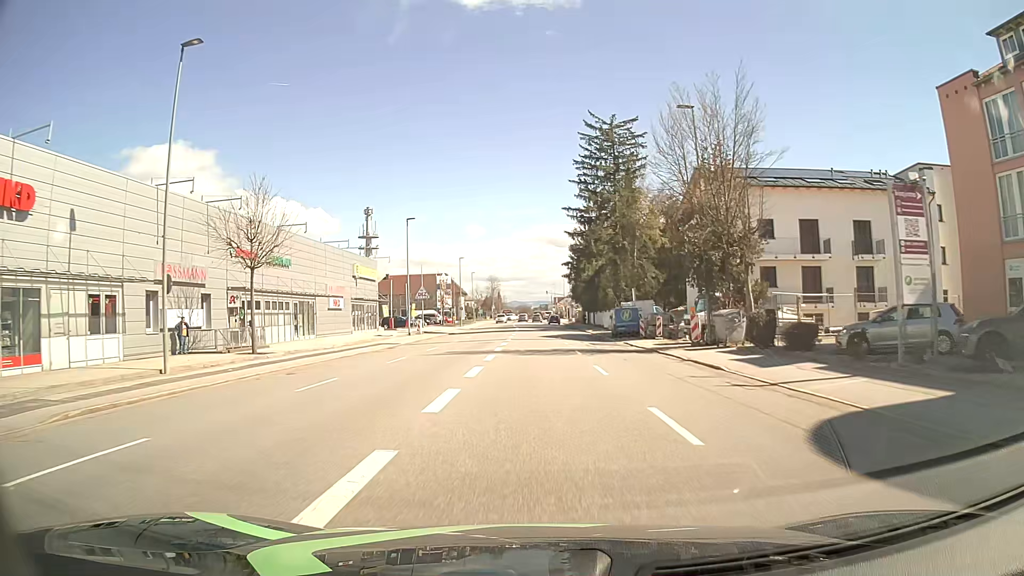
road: tertiary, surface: asphalt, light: Day
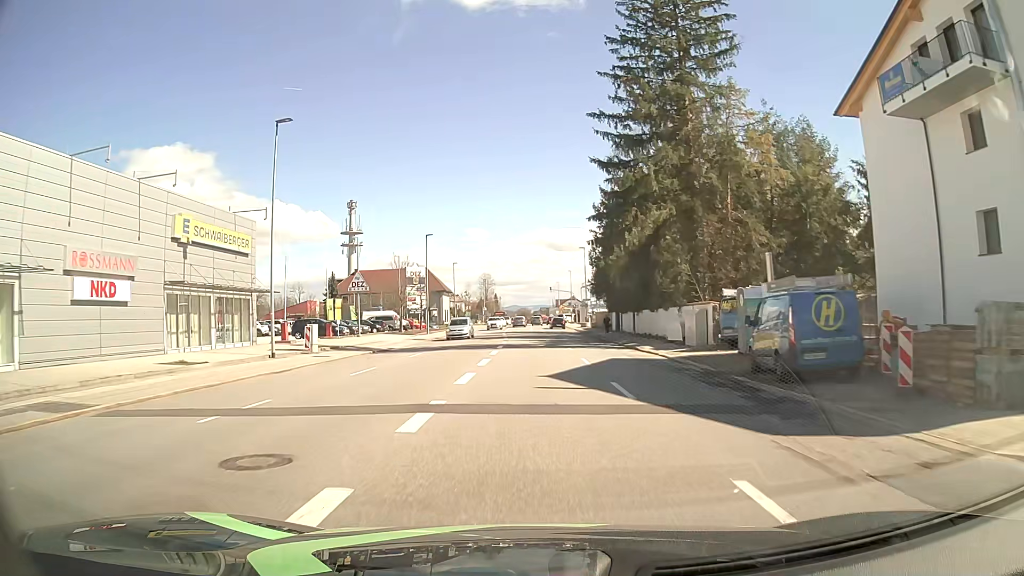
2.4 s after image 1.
(0.0, +31.6) m; 0°
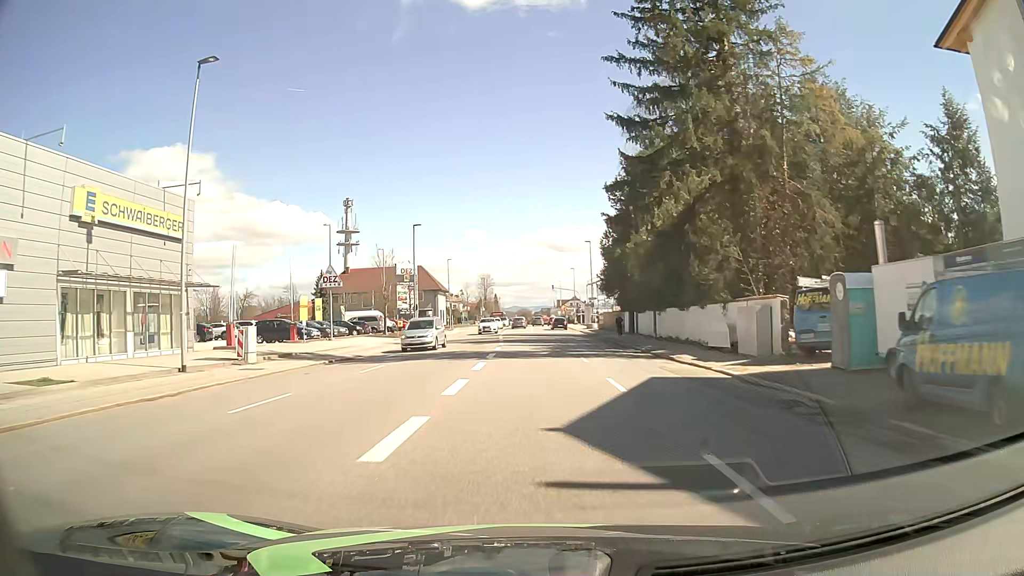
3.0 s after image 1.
(0.0, +7.9) m; 0°
(0, +10) (0, +20) (0, +30) (0, +40) (-1, +50) (-1, +60) (-1, +70) (-2, +80) (-2, +90) (-2, +100) m
